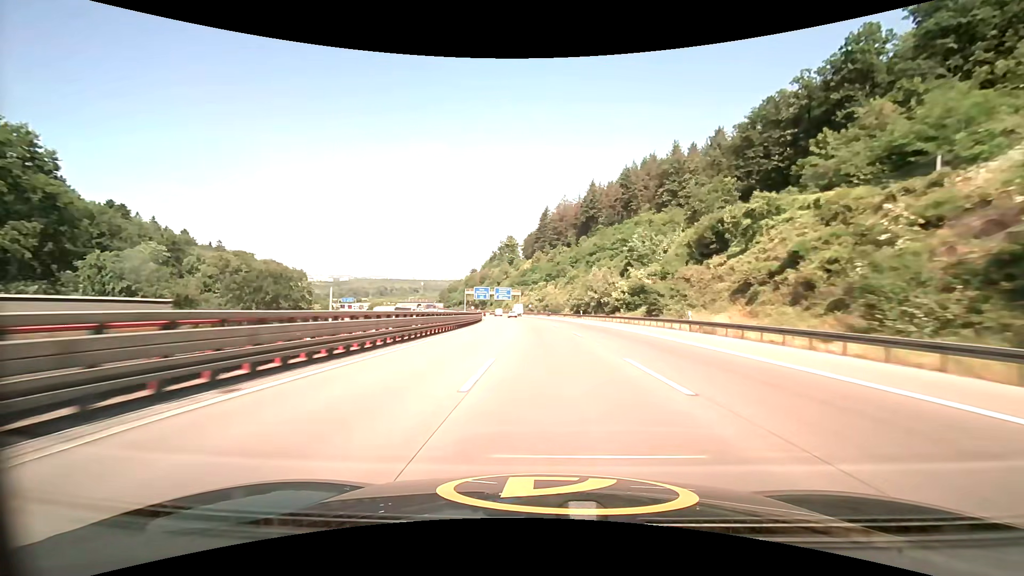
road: motorway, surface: asphalt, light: Day
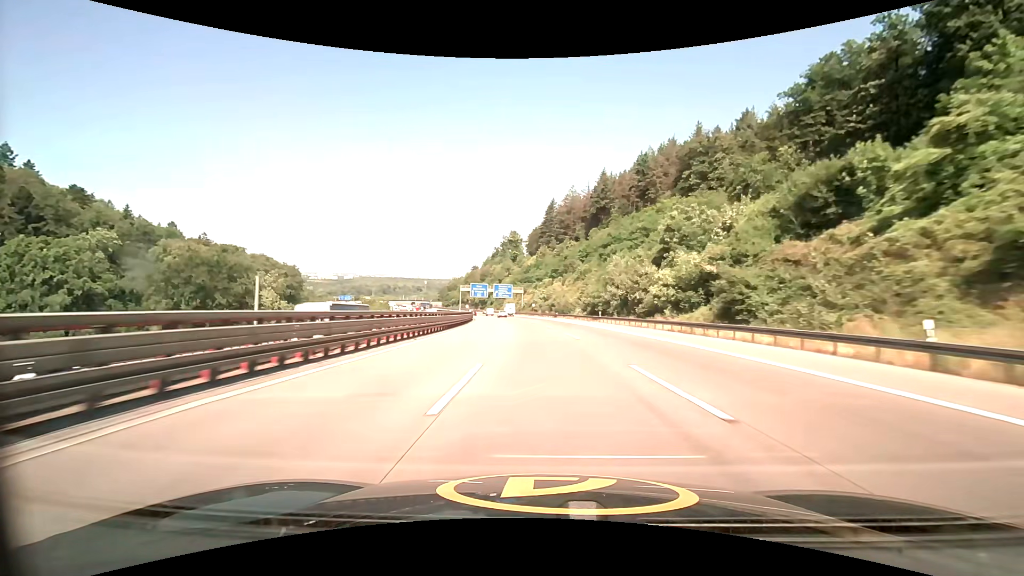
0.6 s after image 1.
(-0.1, +19.7) m; 0°
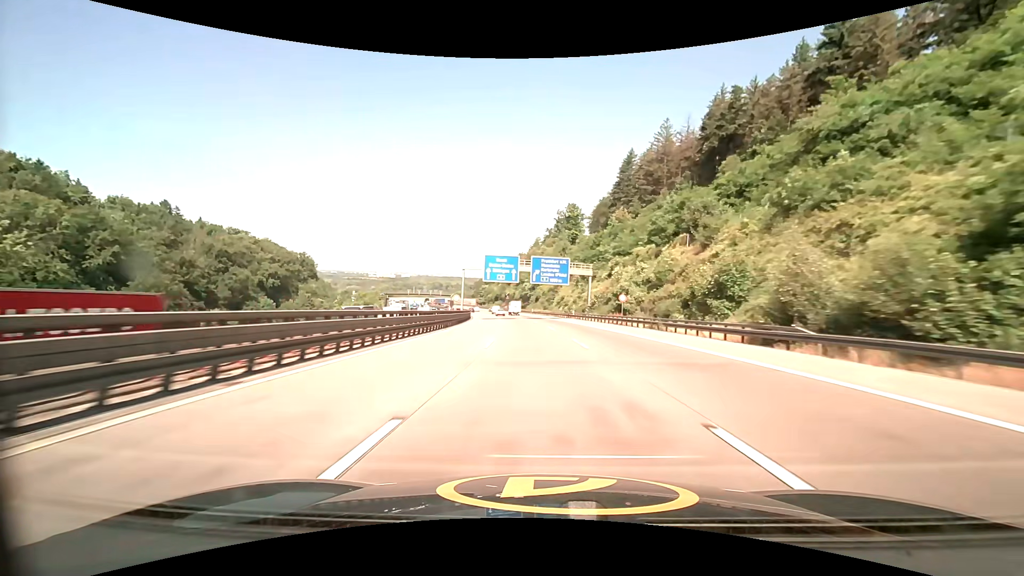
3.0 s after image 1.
(-4.1, +77.5) m; -6°
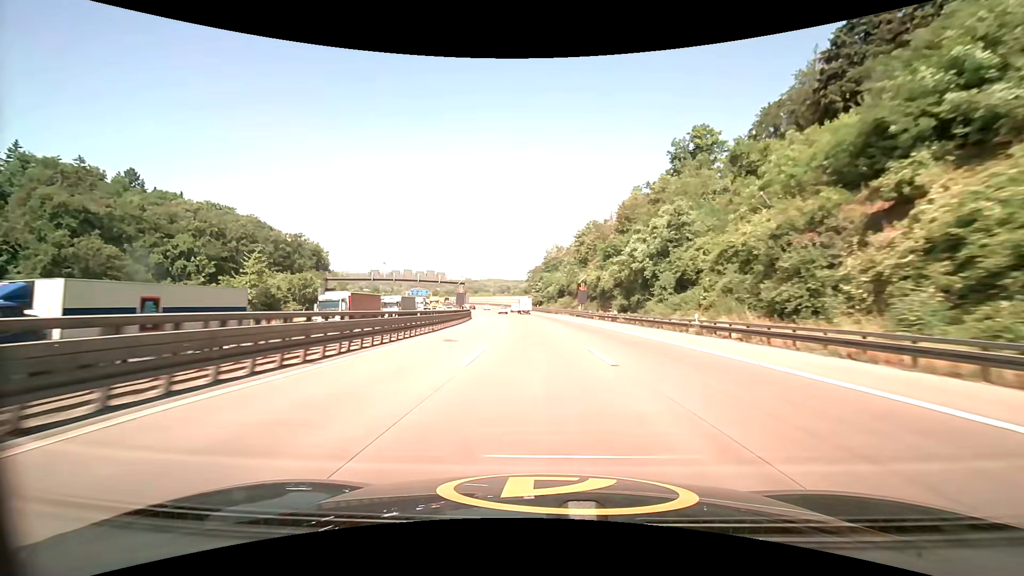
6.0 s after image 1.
(-6.7, +94.2) m; -8°
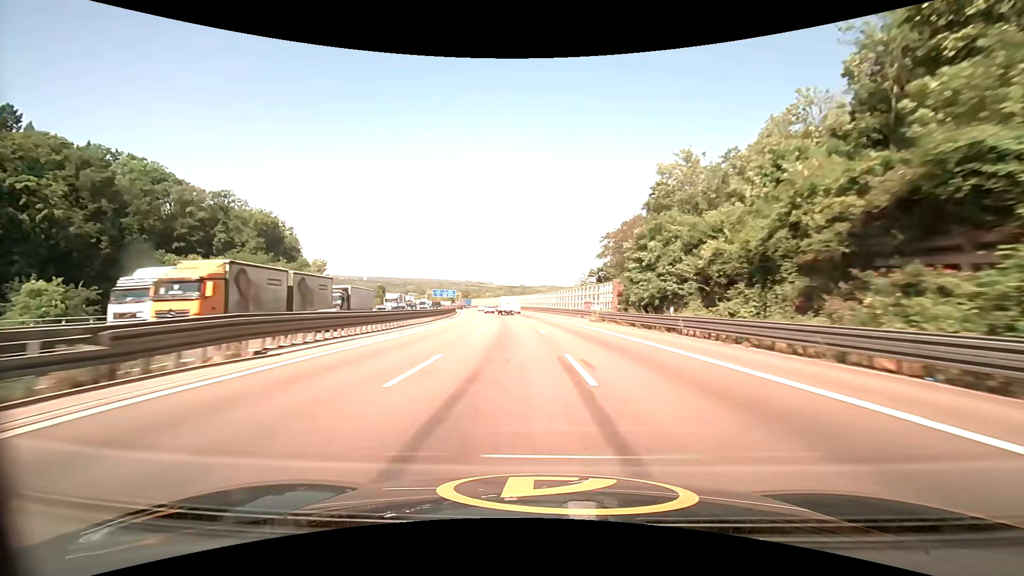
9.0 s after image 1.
(-5.4, +92.4) m; -6°
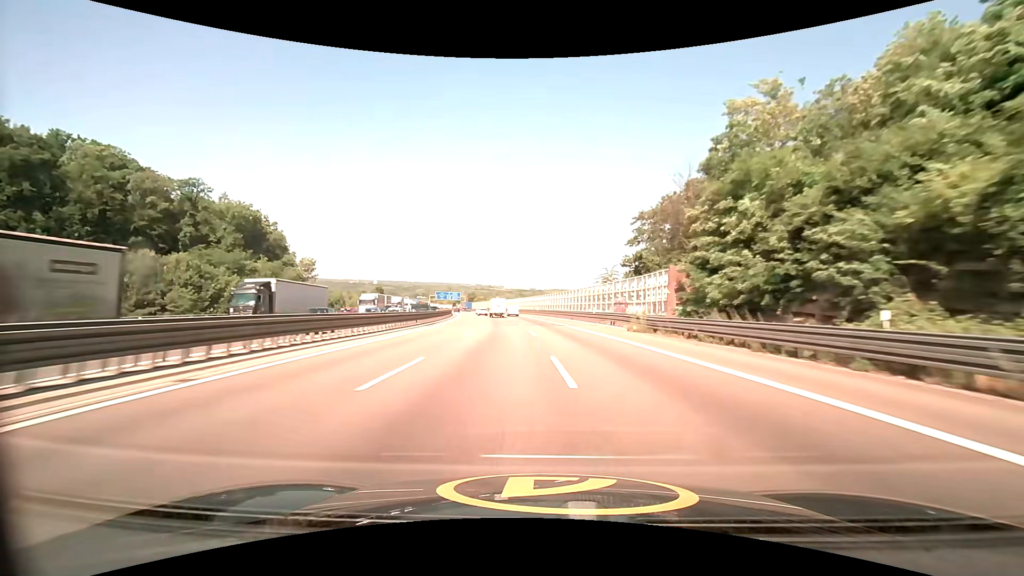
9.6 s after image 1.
(-0.2, +18.2) m; -1°
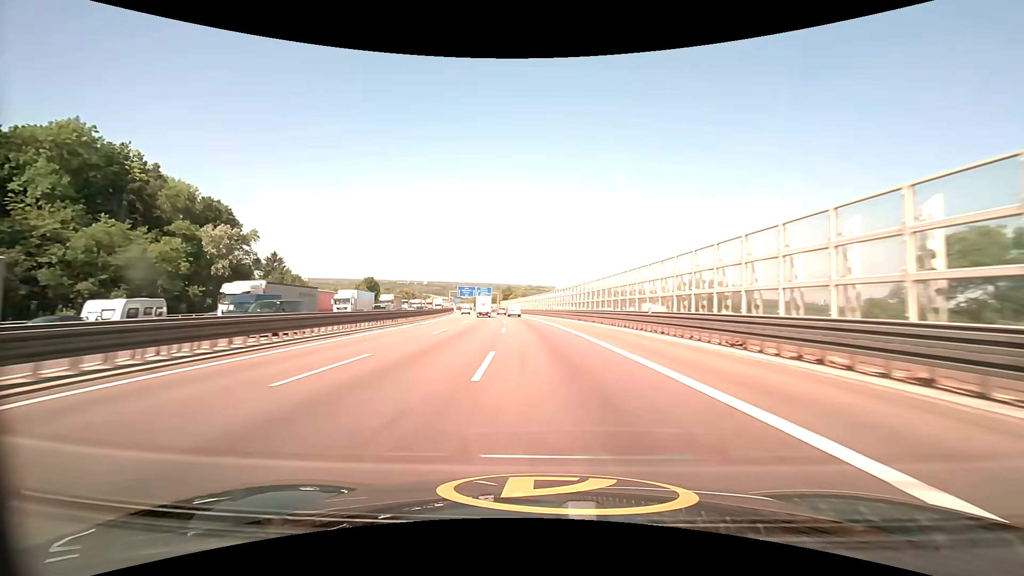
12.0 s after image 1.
(-3.6, +70.8) m; -6°
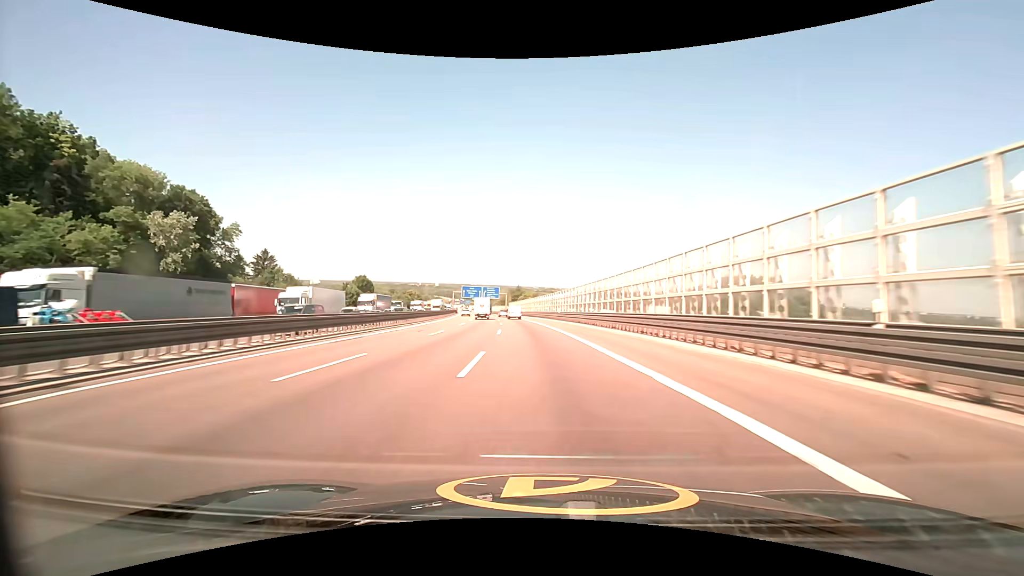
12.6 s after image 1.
(-0.2, +17.1) m; -1°
(0, +10) (0, +20) (-1, +30) (-1, +40) (-2, +50) (-3, +60) (-3, +70) (-5, +80) (-6, +90) (-7, +100) m
